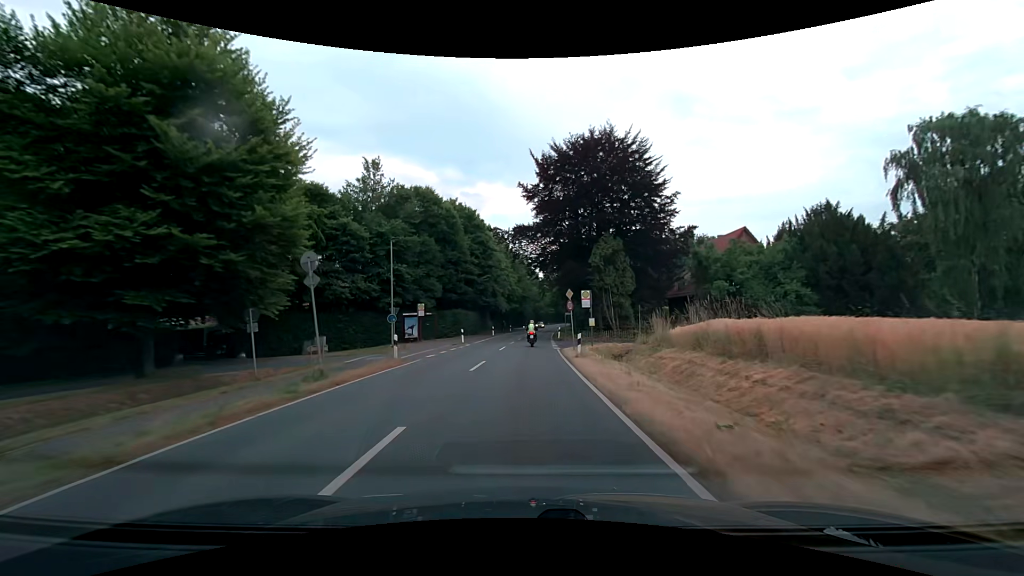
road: secondary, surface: asphalt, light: Day
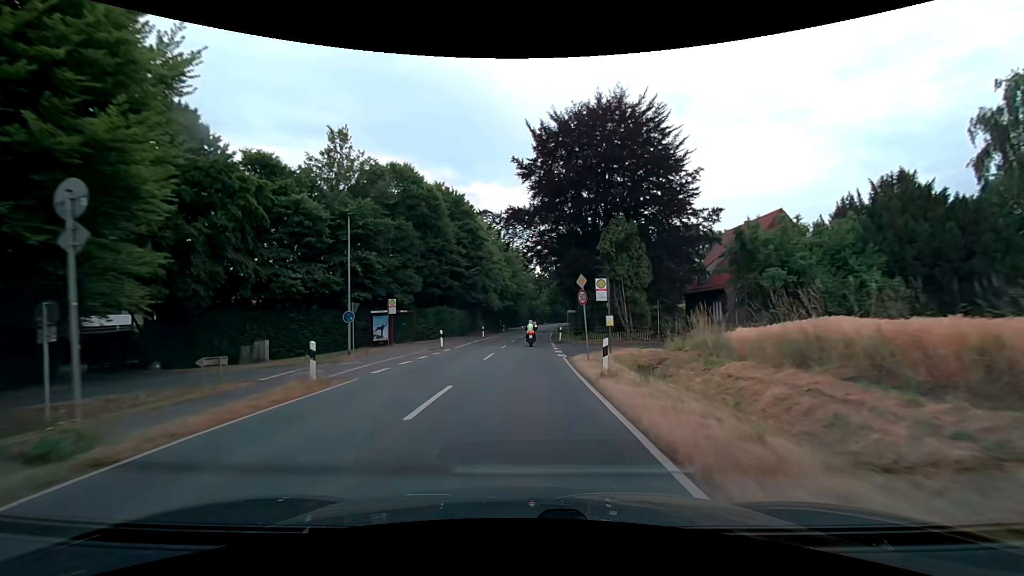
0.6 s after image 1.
(0.0, +7.7) m; +1°
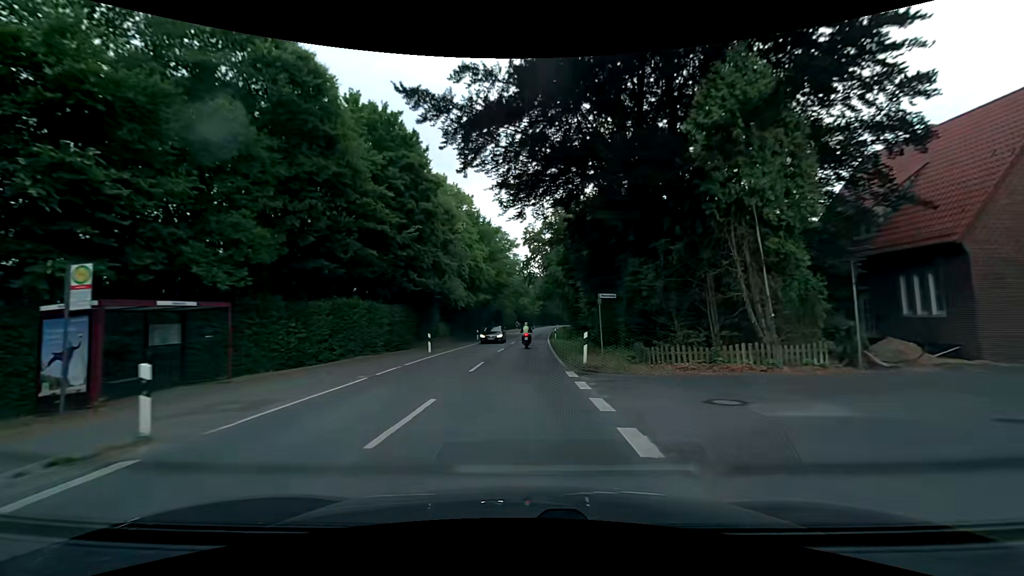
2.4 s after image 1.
(+0.3, +23.0) m; +1°
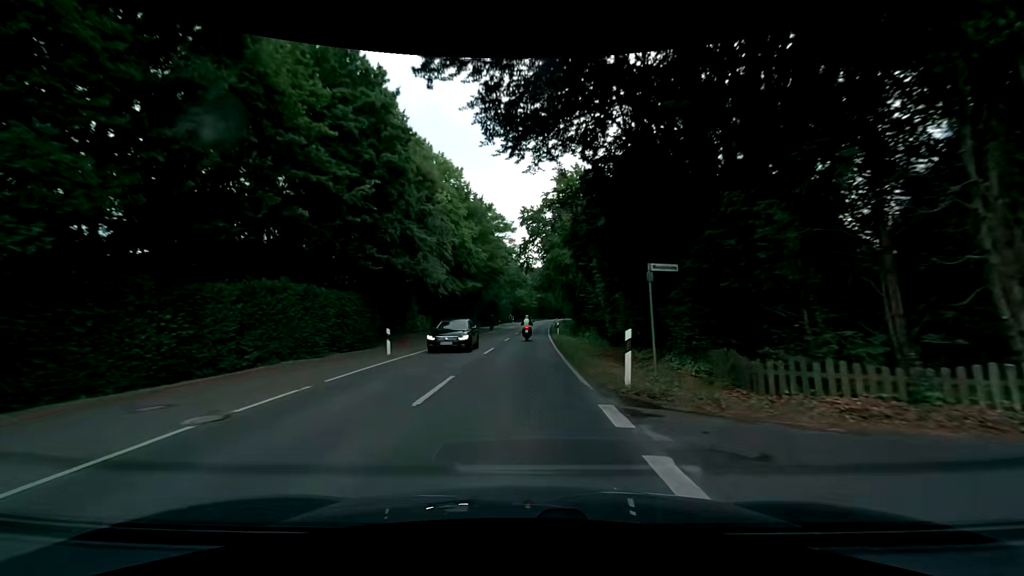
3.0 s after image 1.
(0.0, +7.6) m; 0°
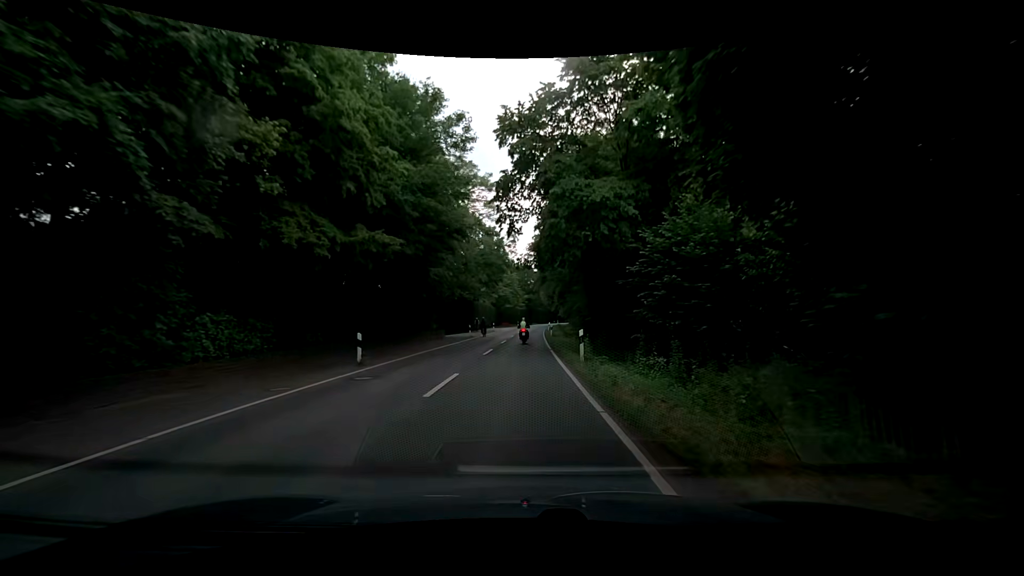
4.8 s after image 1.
(+0.3, +22.9) m; +2°
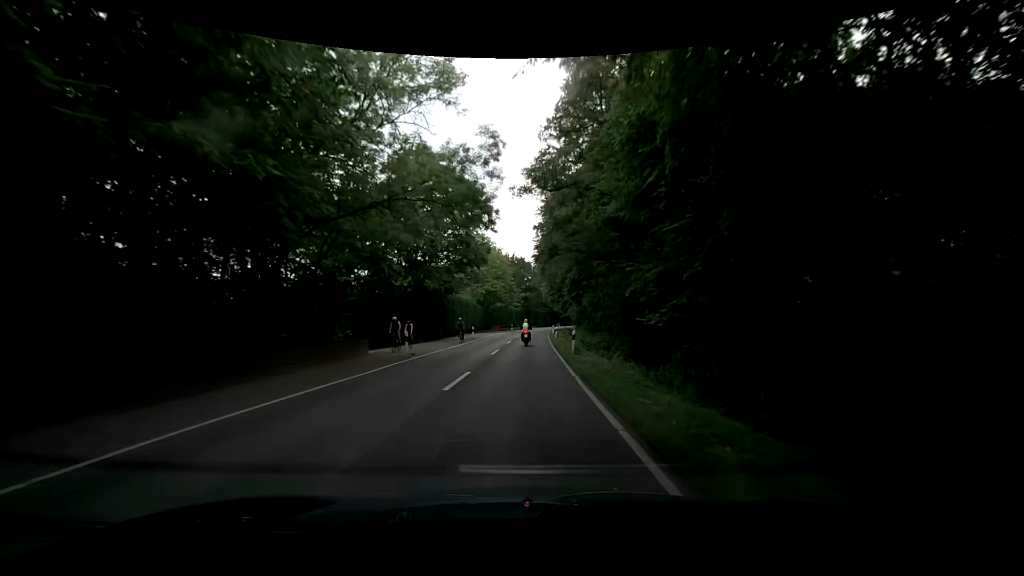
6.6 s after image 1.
(+0.1, +22.8) m; 0°
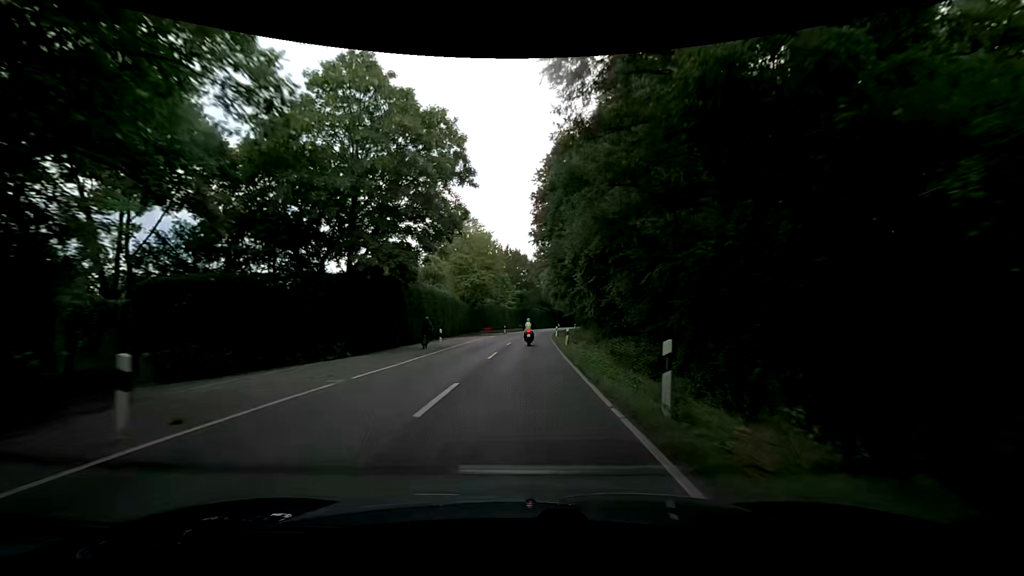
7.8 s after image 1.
(+0.2, +15.2) m; +1°
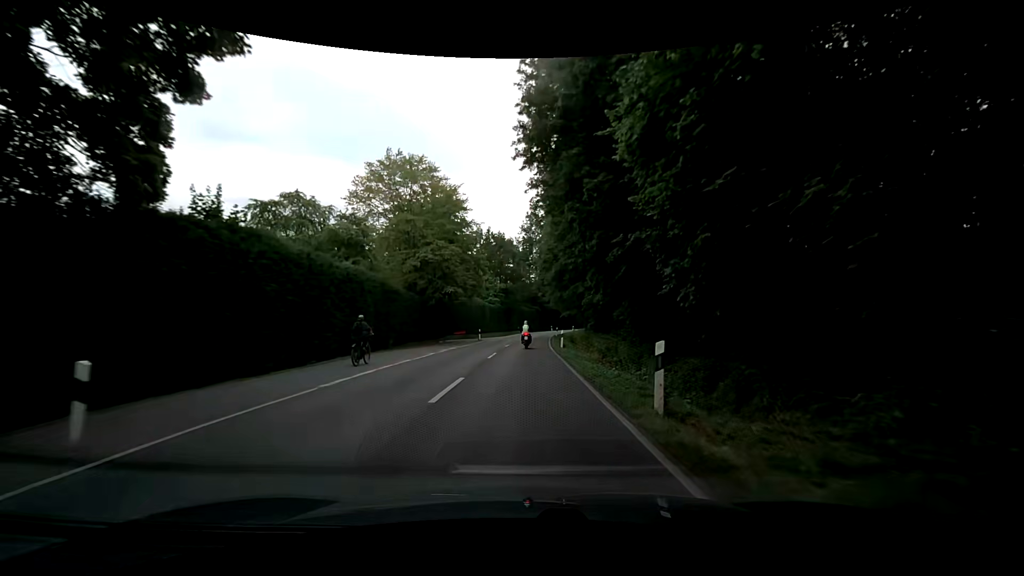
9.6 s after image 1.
(+0.2, +22.8) m; +1°
(0, +10) (0, +20) (0, +30) (+1, +40) (+1, +50) (+2, +60) (+3, +70) (+4, +80) (+6, +90) (+8, +99) m
